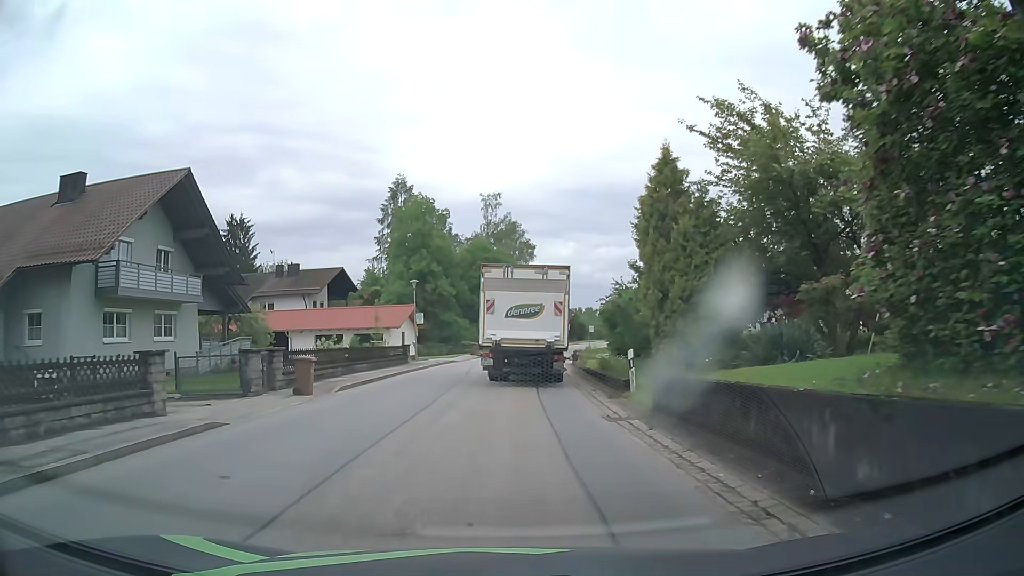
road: tertiary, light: Day
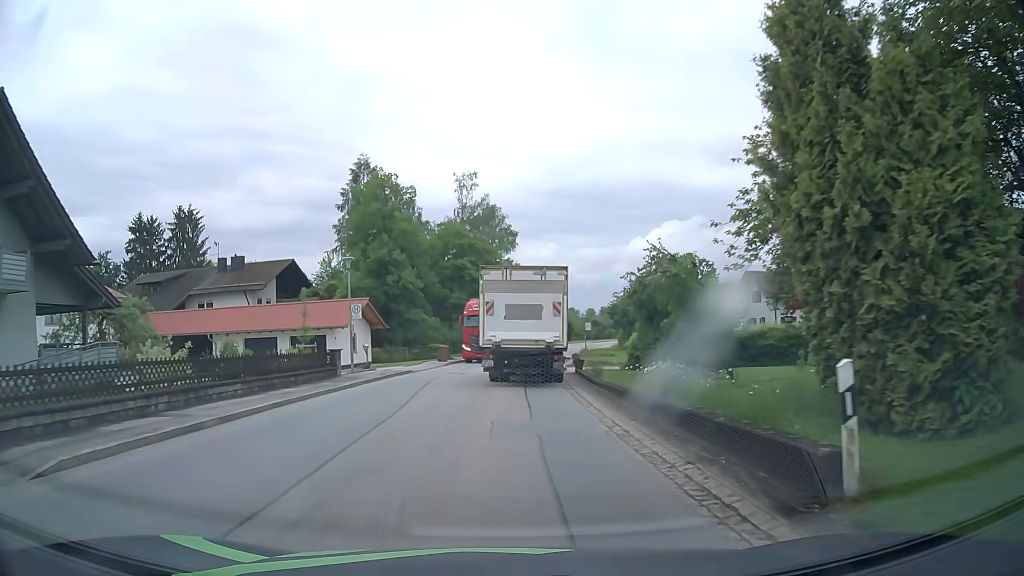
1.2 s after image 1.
(+0.2, +11.4) m; +2°
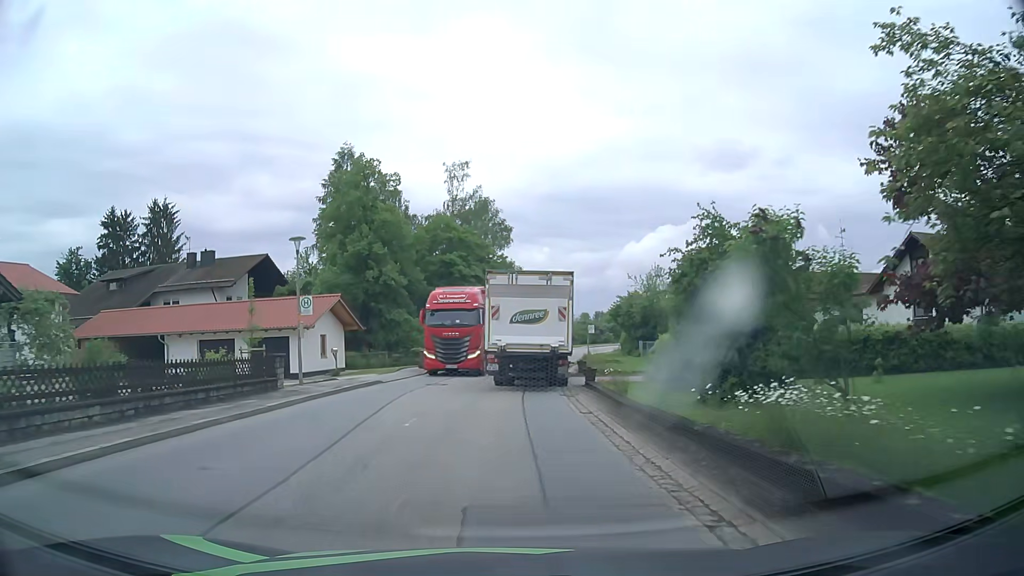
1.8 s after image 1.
(0.0, +5.8) m; +1°
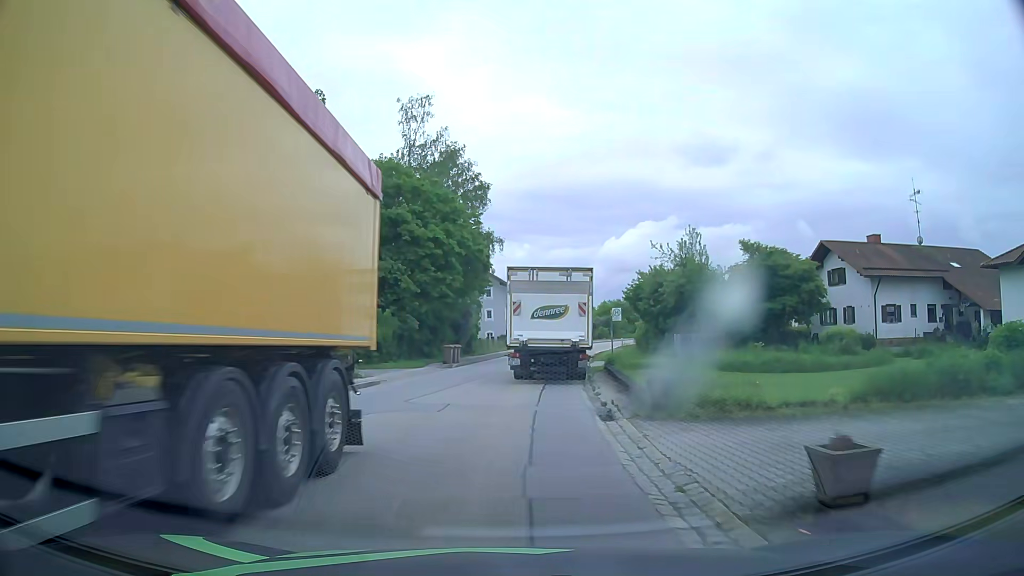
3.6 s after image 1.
(+0.3, +17.9) m; +3°
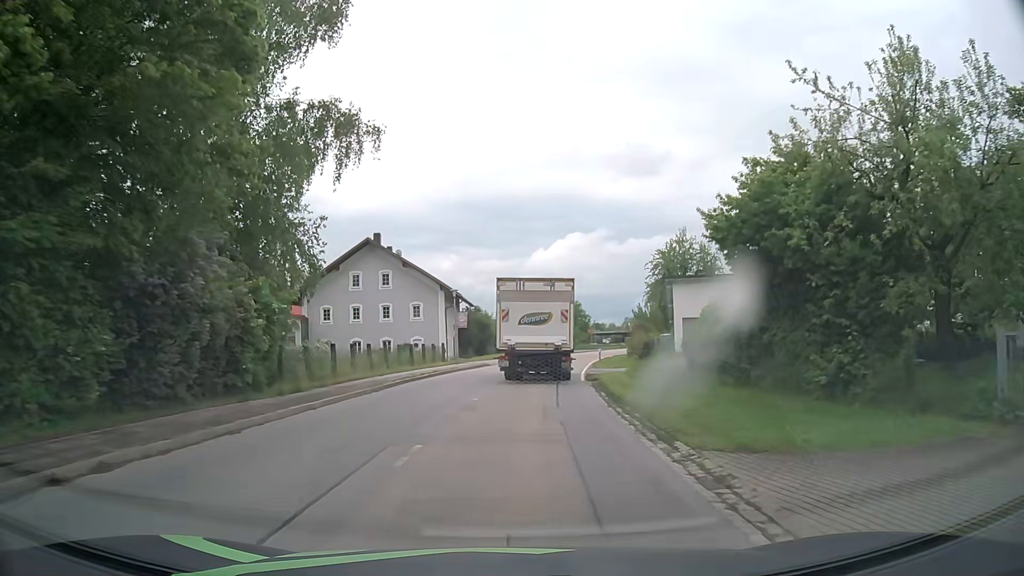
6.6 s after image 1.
(+0.9, +31.4) m; +5°
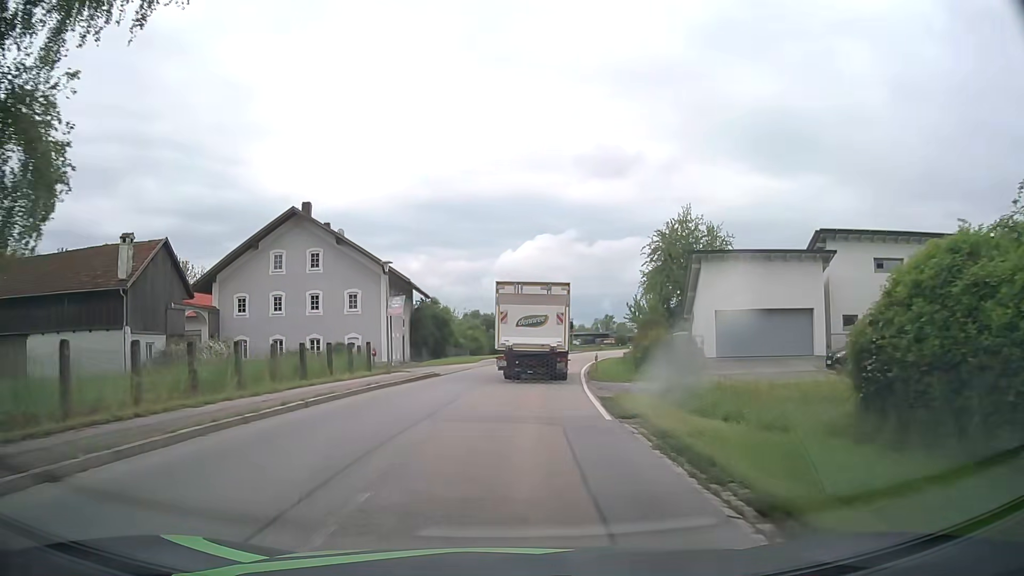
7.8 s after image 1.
(+0.4, +13.4) m; +3°
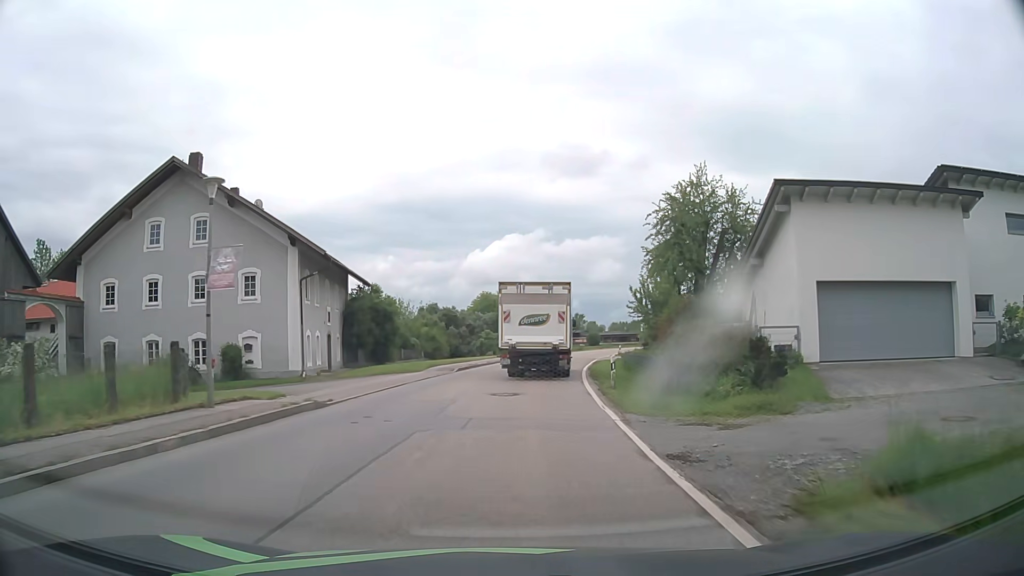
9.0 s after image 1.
(+0.4, +13.9) m; +3°
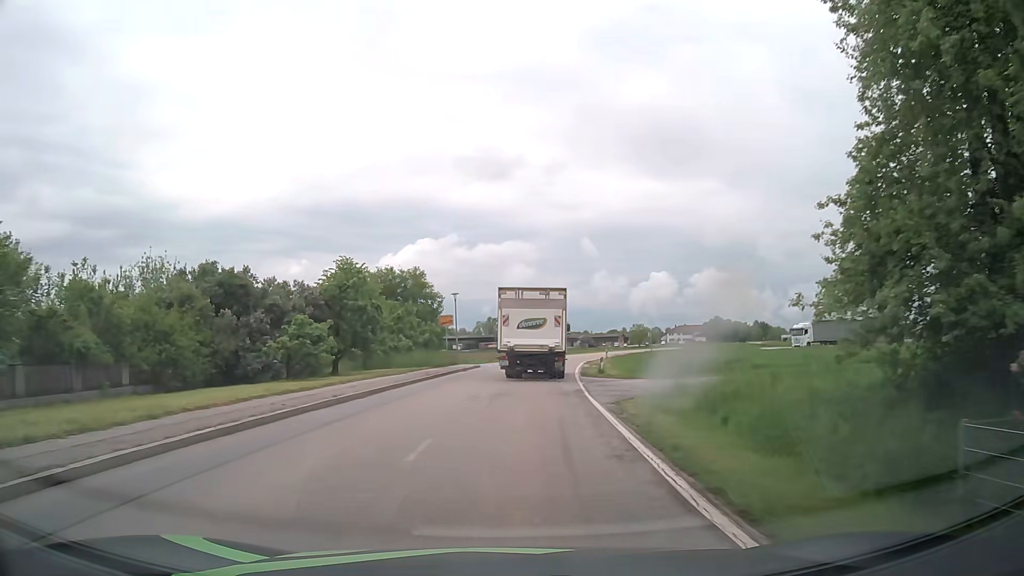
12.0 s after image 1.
(+2.5, +36.1) m; +7°
(0, +10) (+1, +20) (+2, +30) (+3, +40) (+4, +50) (+6, +60) (+8, +69) (+10, +79) (+13, +89) (+17, +98) m
